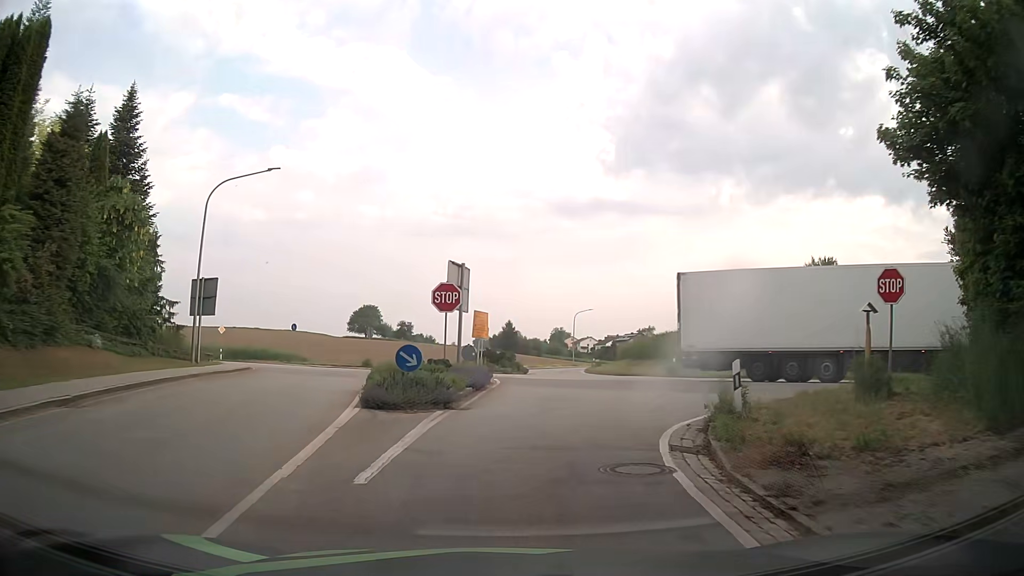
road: tertiary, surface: asphalt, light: Day
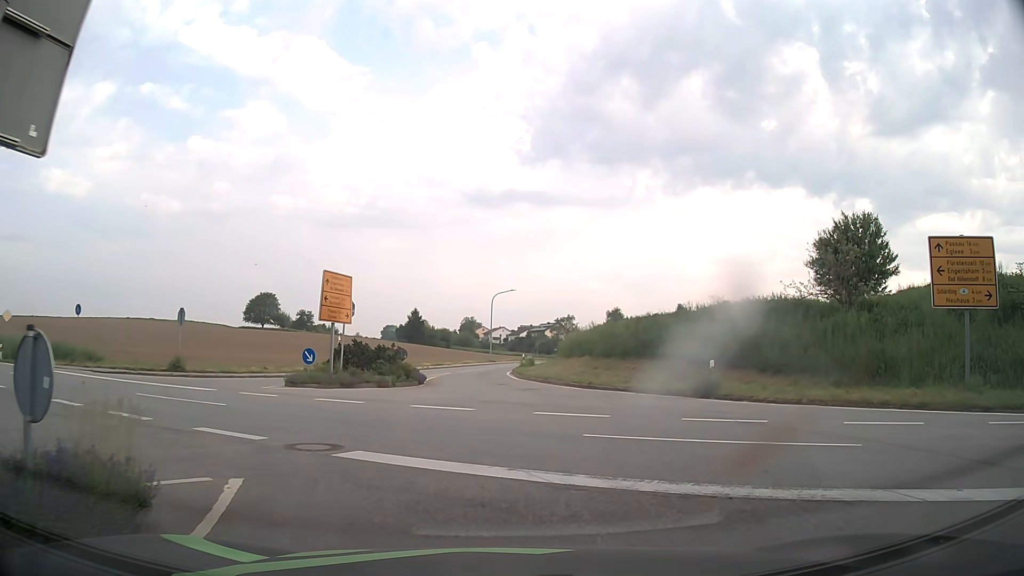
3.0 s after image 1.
(+1.1, +20.2) m; +8°
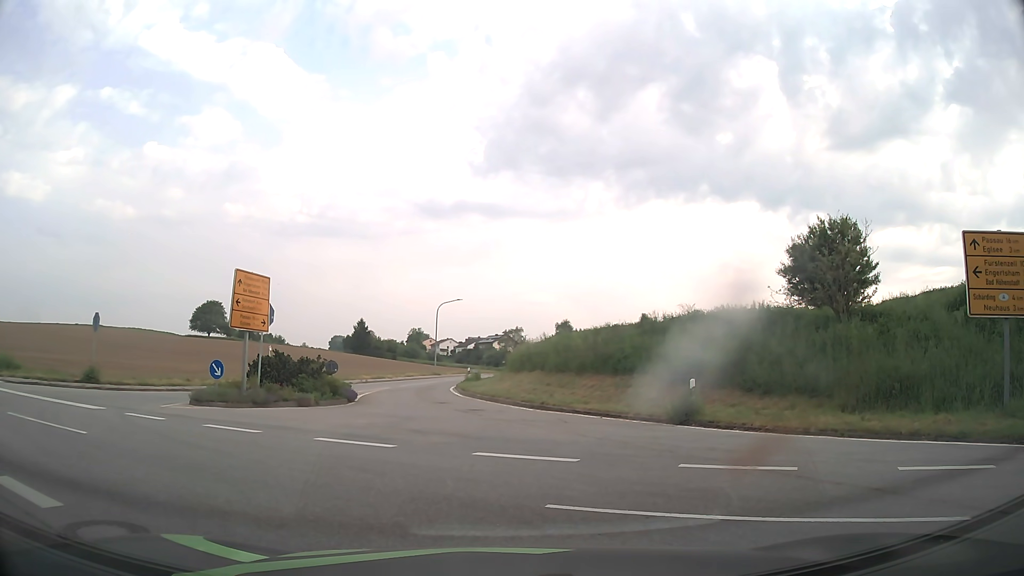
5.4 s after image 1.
(+0.1, +3.3) m; +6°
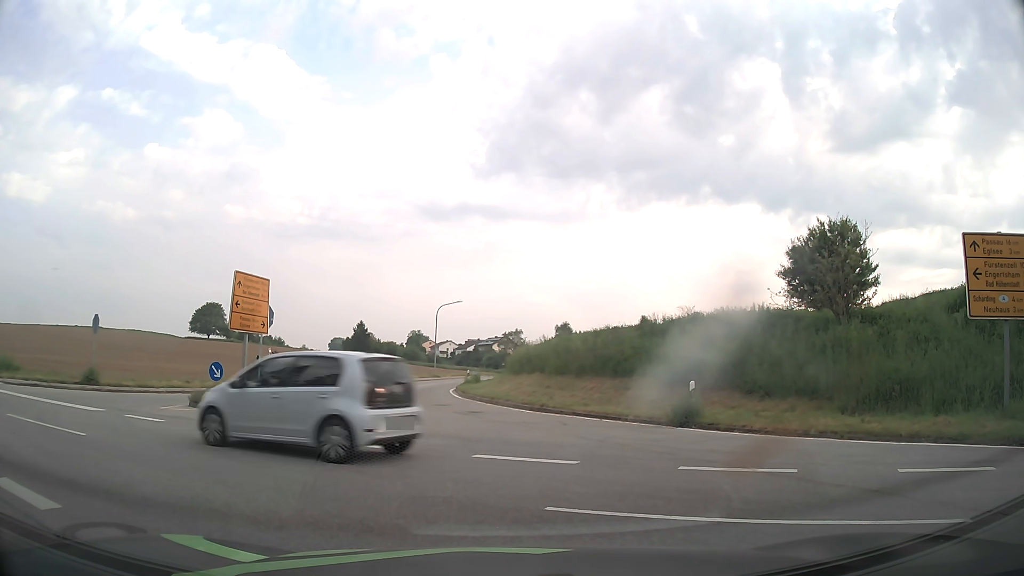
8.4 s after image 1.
(0.0, +0.1) m; 0°
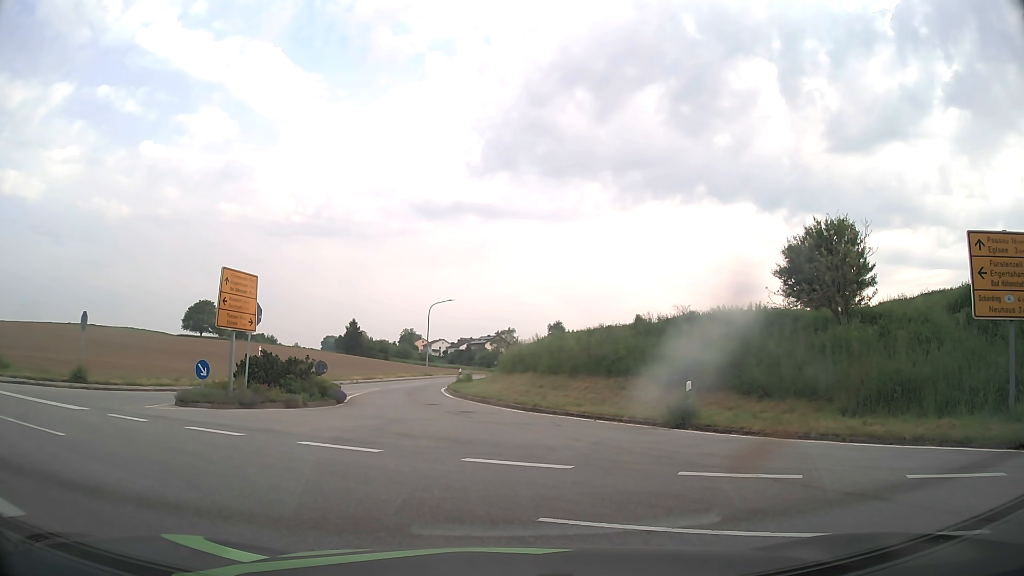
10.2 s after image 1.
(0.0, +0.4) m; 0°
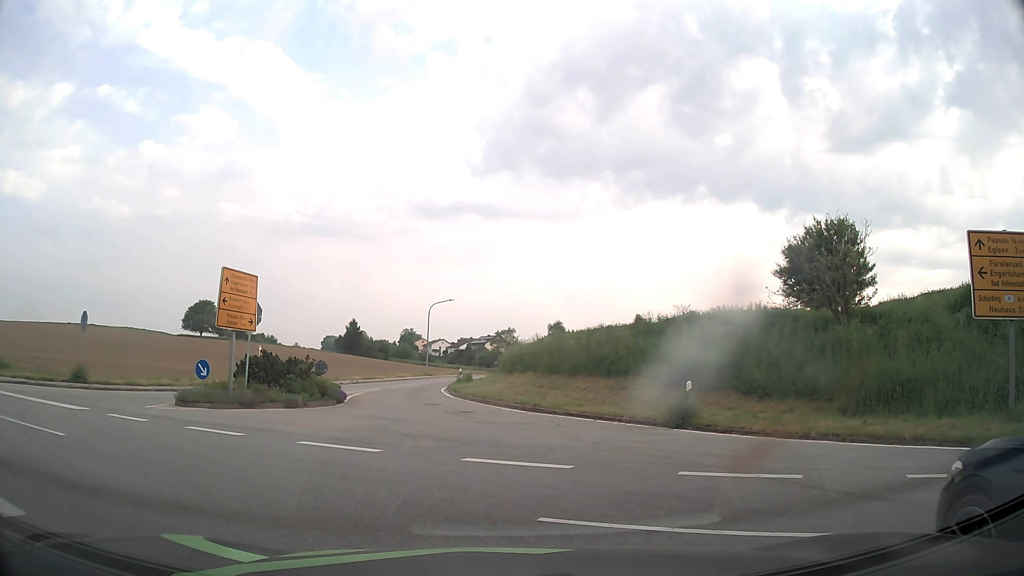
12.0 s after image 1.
(0.0, +0.1) m; 0°
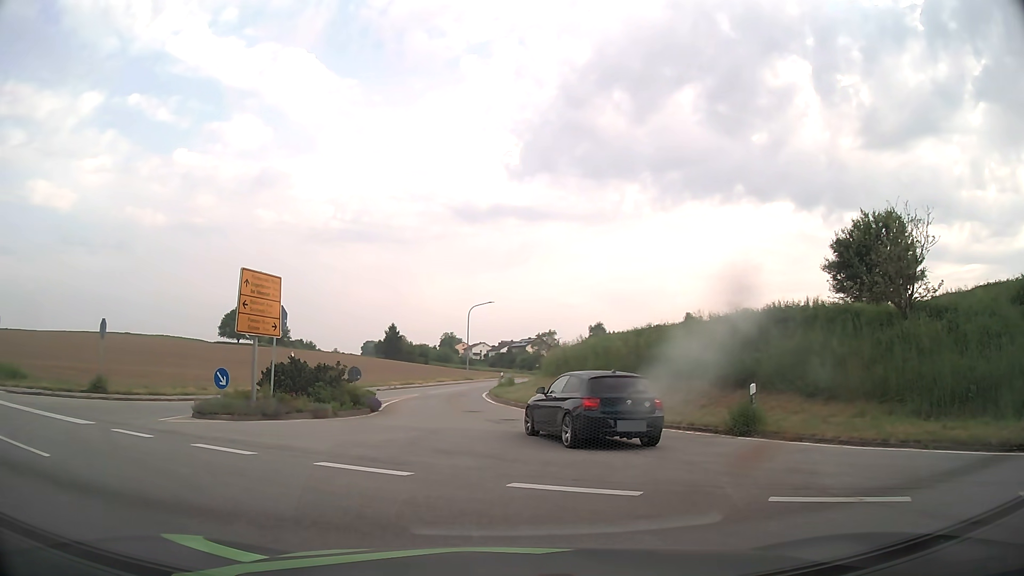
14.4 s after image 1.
(0.0, +1.8) m; -4°
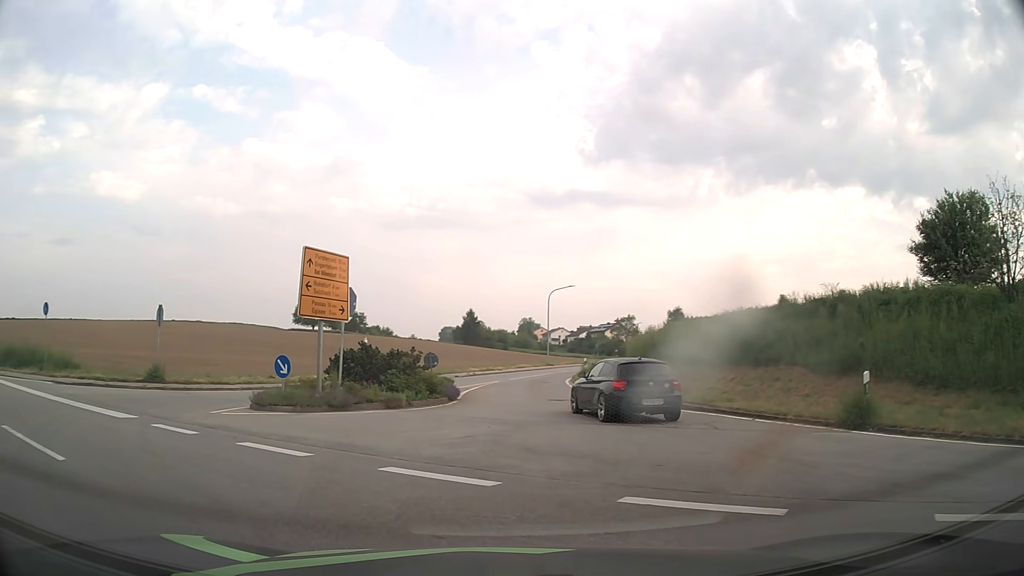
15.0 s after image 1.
(-0.1, +1.8) m; -5°
(-4, +9) (-12, +15) (-21, +20) (-29, +25) (-38, +30) (-47, +35) (-55, +40) (-64, +44) (-73, +49) (-82, +53) m
